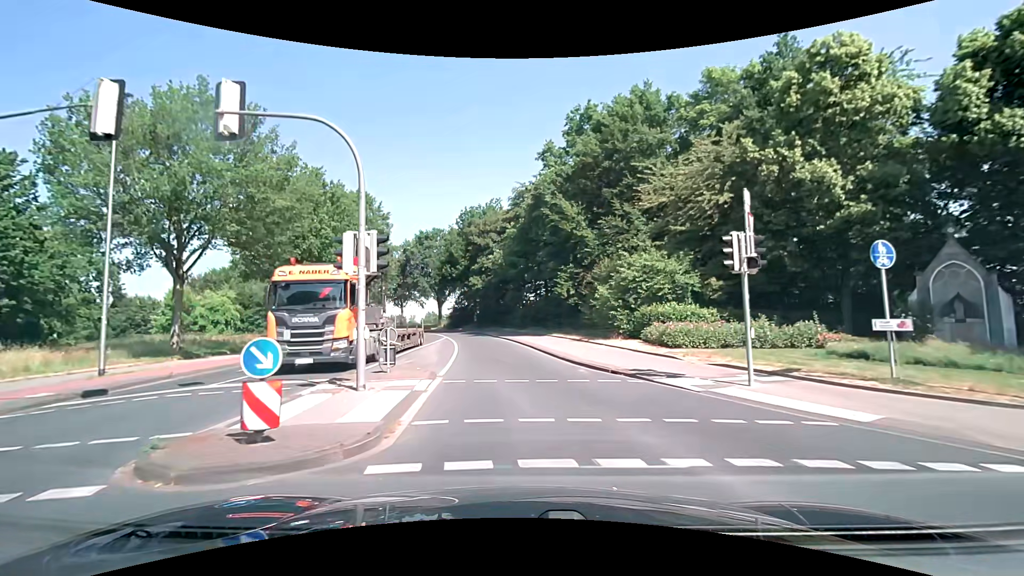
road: secondary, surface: asphalt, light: Day
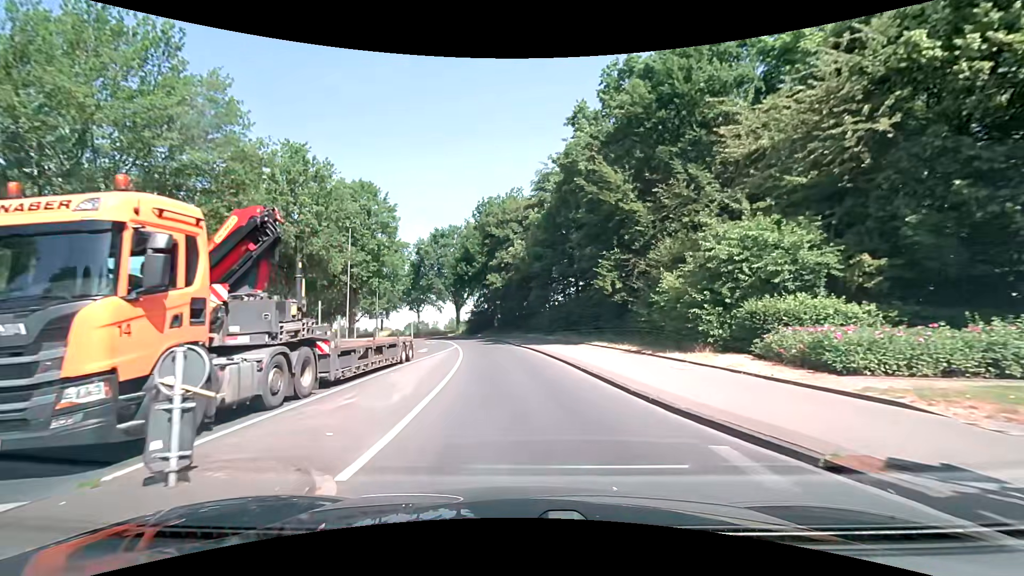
(-0.3, +8.7) m; -3°
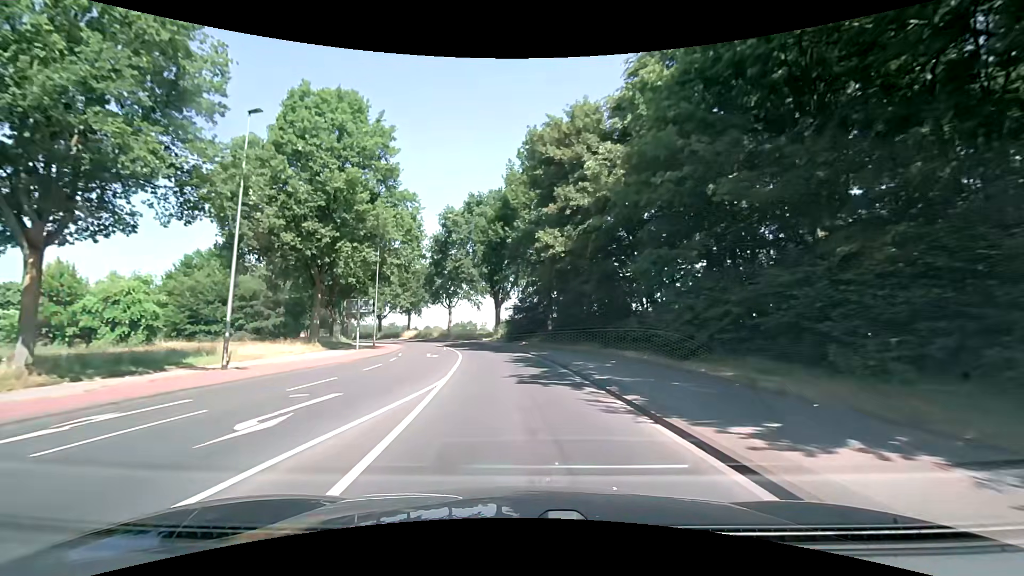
(-1.7, +24.3) m; -7°
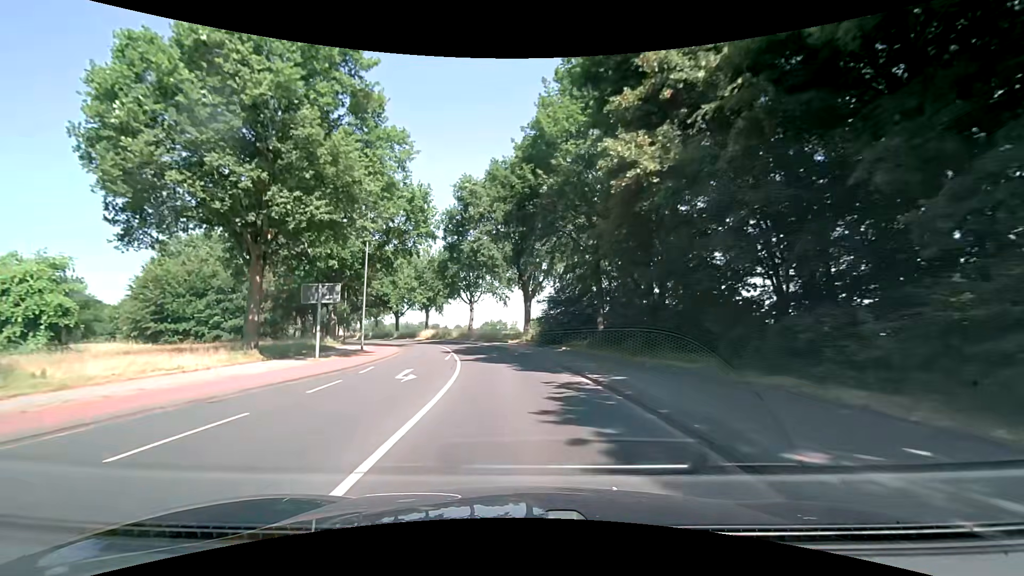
(-0.4, +12.9) m; -4°
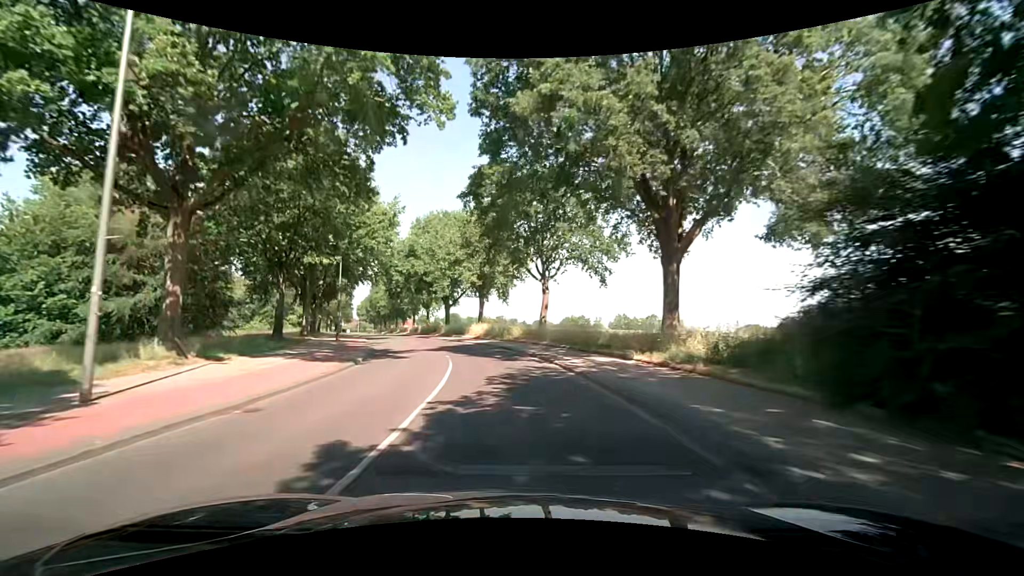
(-2.1, +28.4) m; -9°
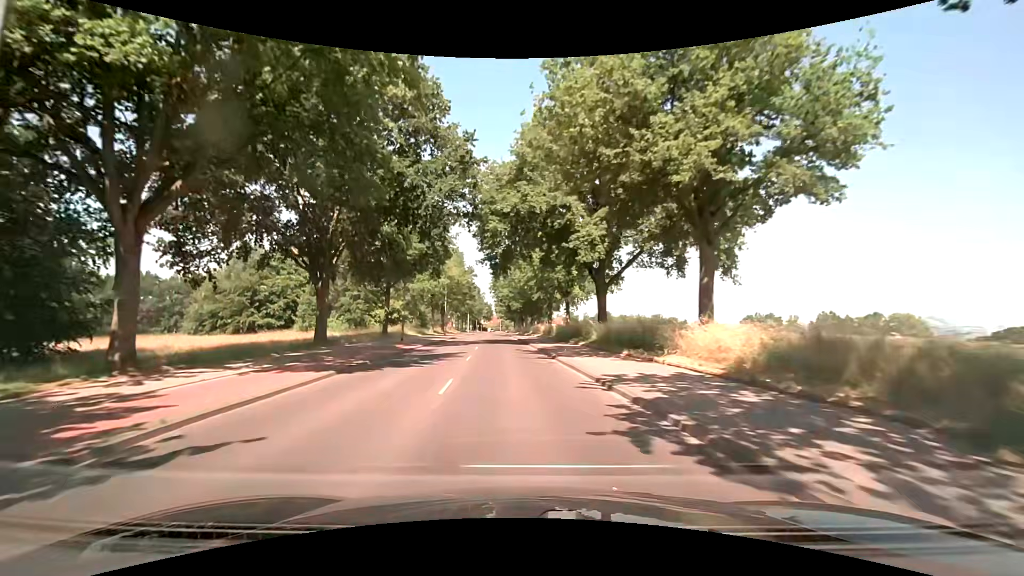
(-5.4, +36.4) m; -17°
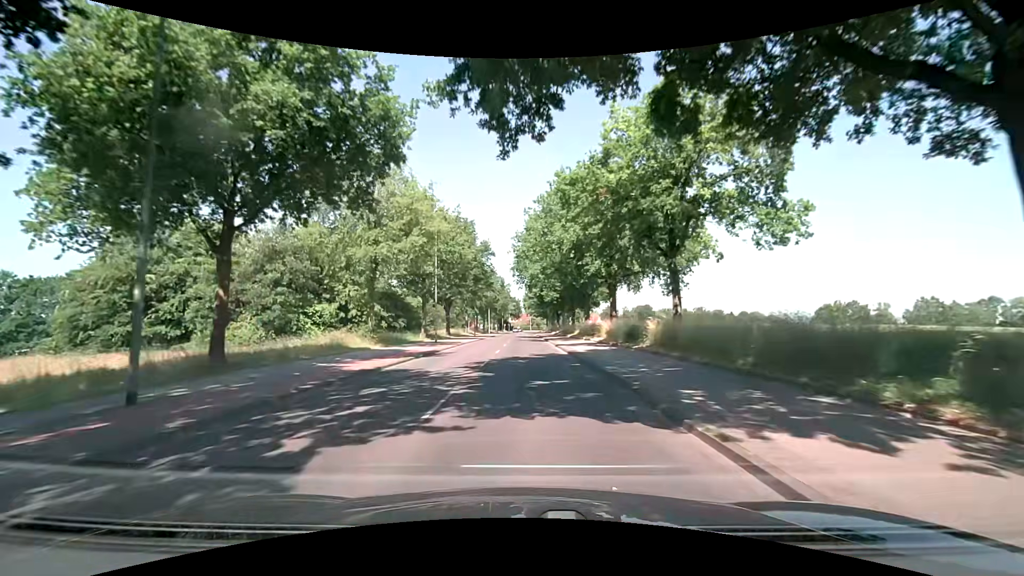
(-1.2, +29.9) m; -3°
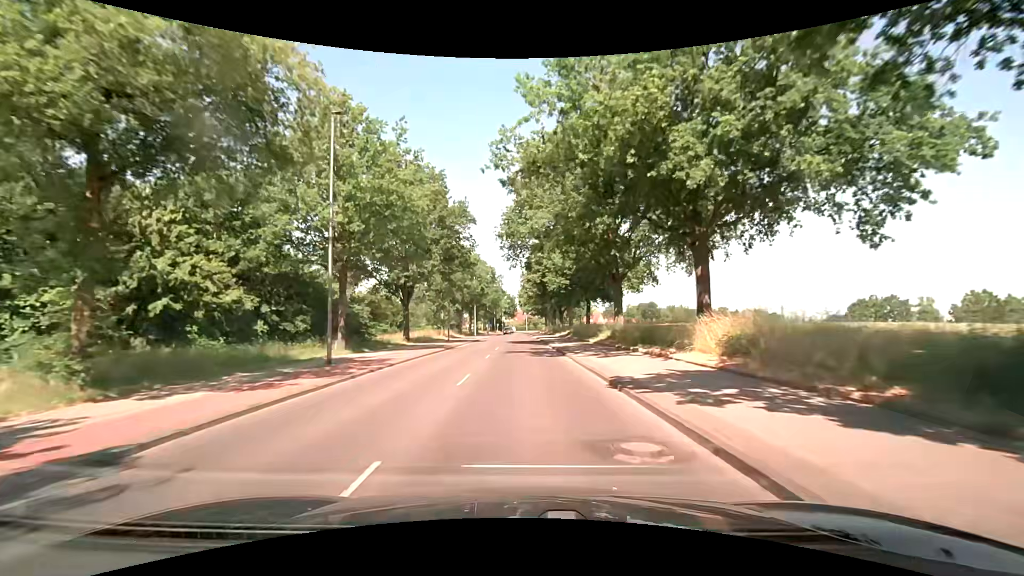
(-0.2, +22.6) m; 0°
(0, +10) (0, +20) (0, +30) (0, +40) (0, +50) (0, +60) (0, +70) (0, +80) (0, +90) (0, +100) m
